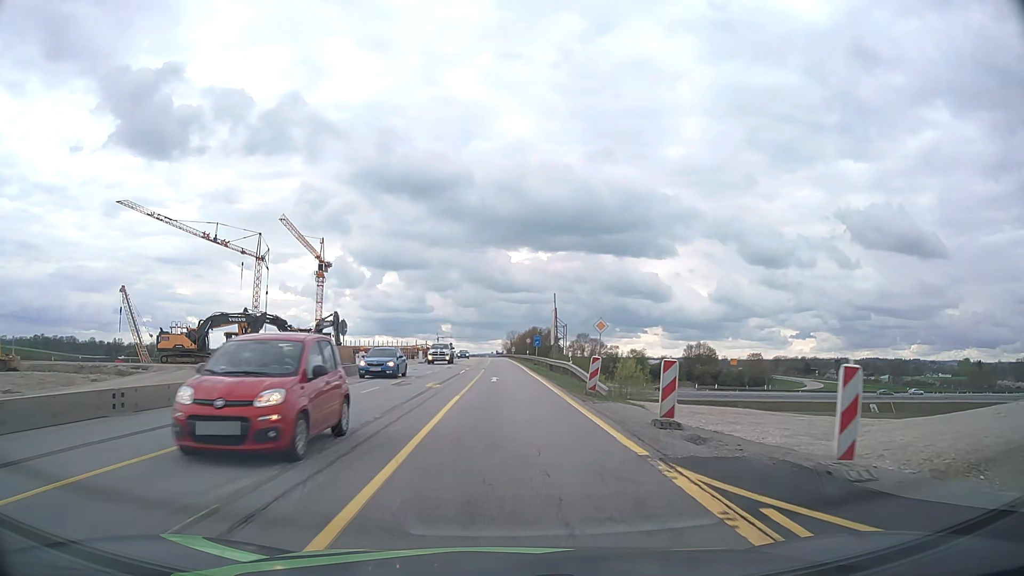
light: Day
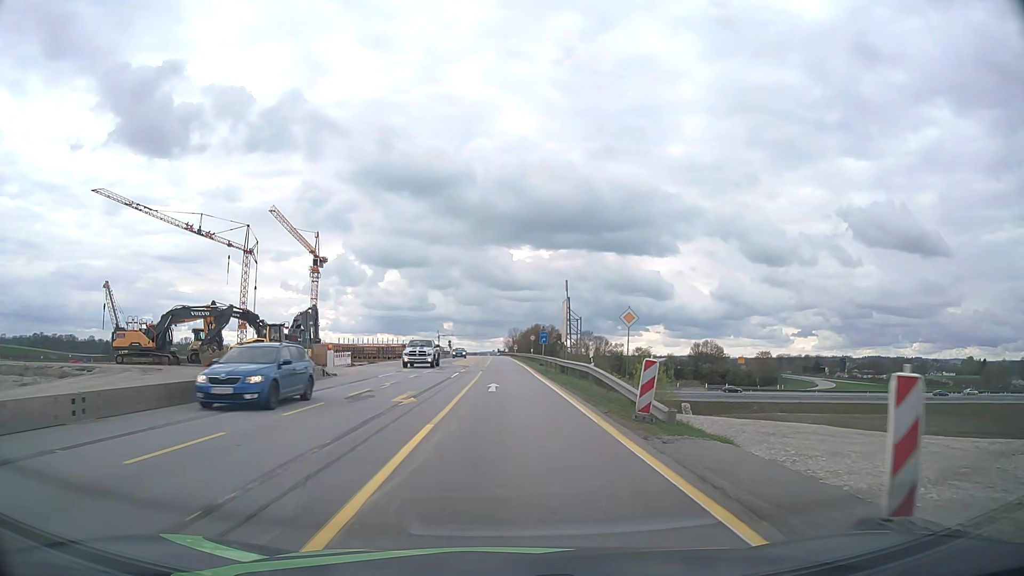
(0.0, +7.6) m; 0°
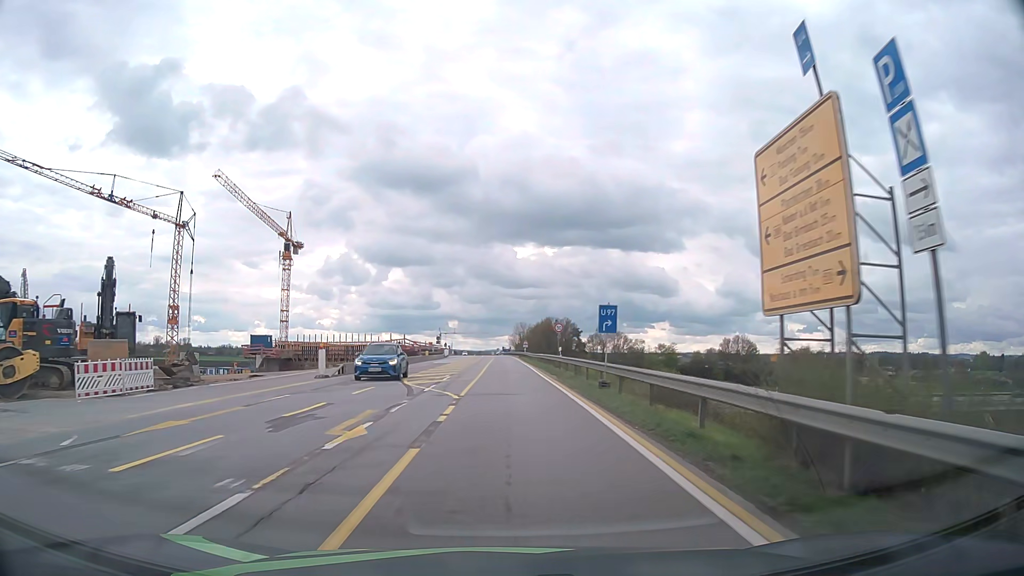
(-0.2, +30.3) m; 0°
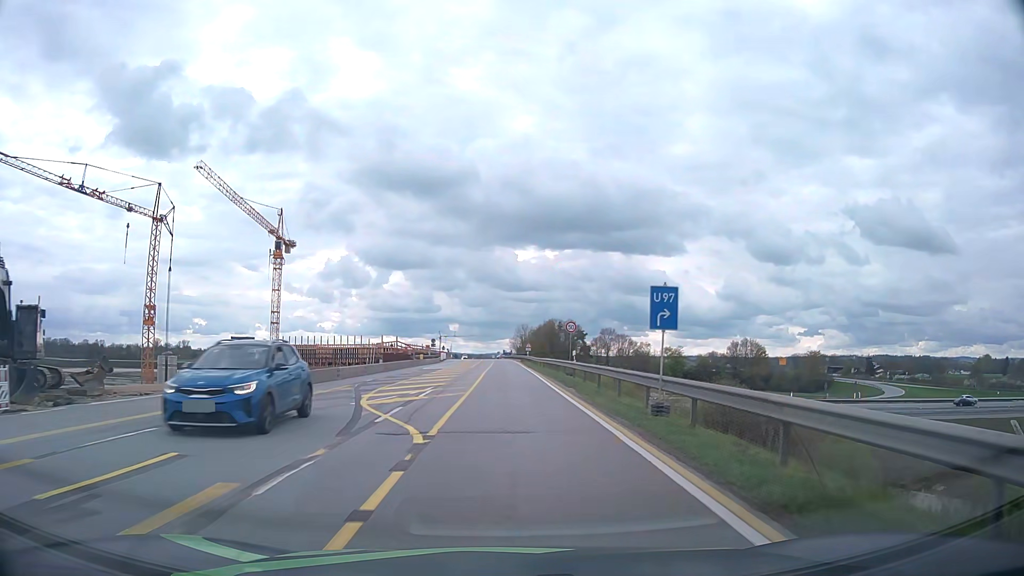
(0.0, +7.6) m; 0°
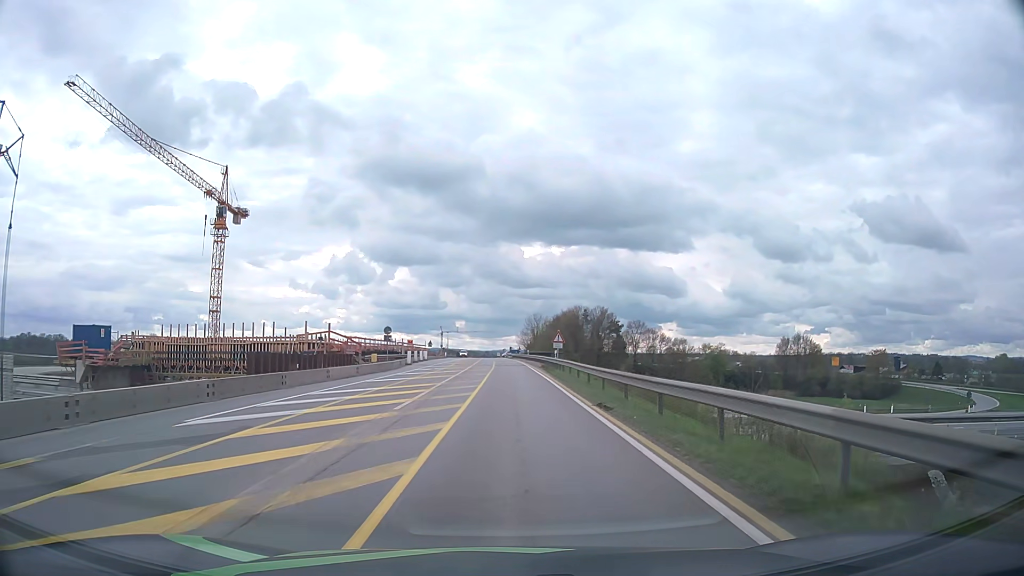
(-0.1, +37.9) m; 0°
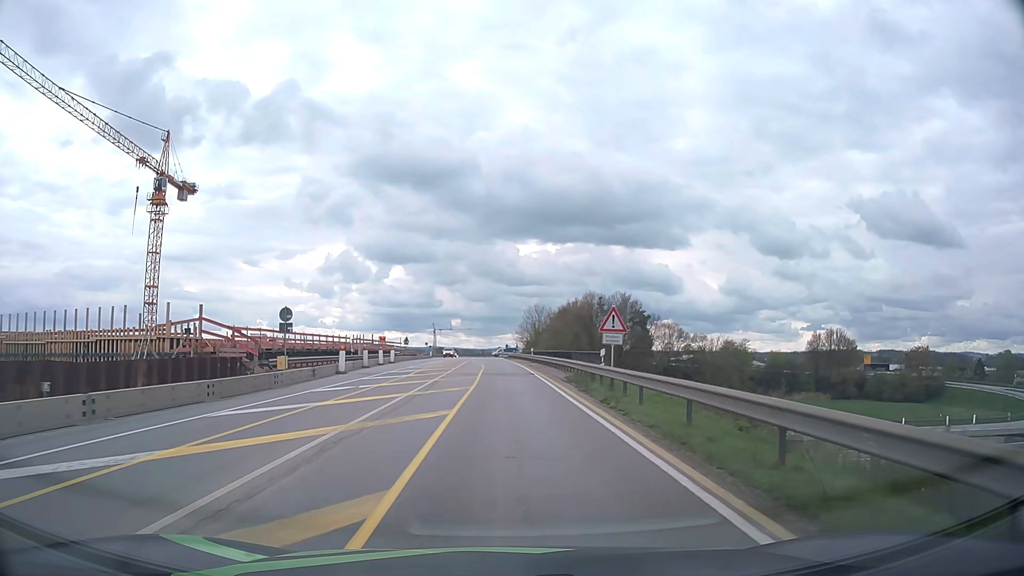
(+0.1, +23.0) m; 0°
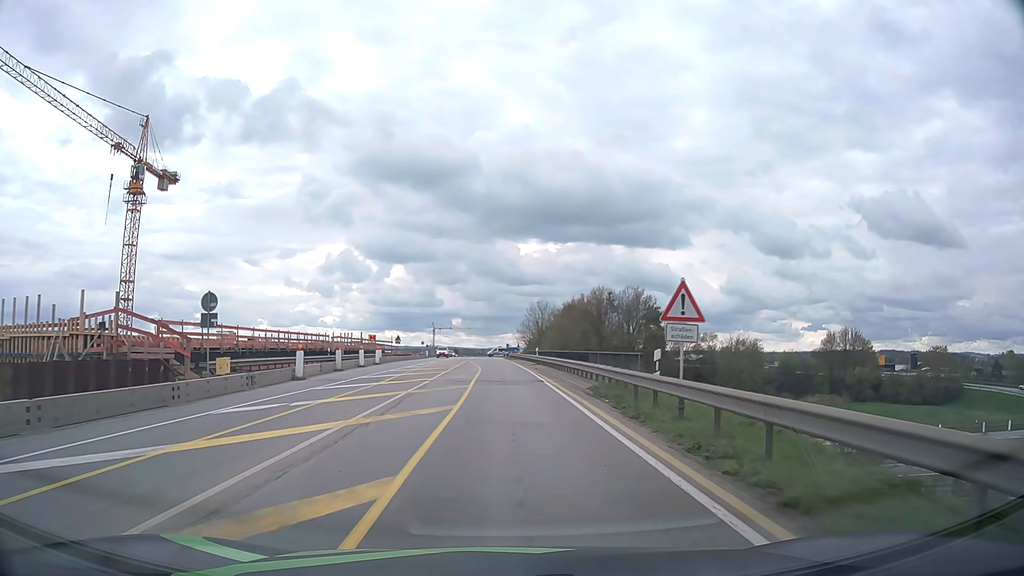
(0.0, +7.7) m; 0°
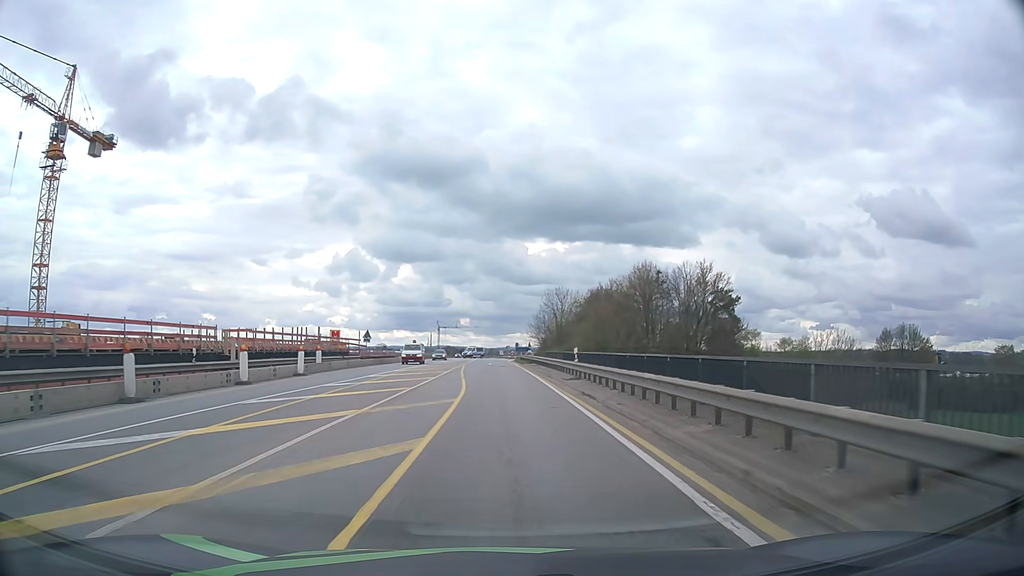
(0.0, +23.0) m; -1°
(0, +10) (0, +20) (0, +30) (-1, +40) (-1, +50) (-1, +60) (-2, +70) (-2, +80) (-2, +90) (-3, +100) m
